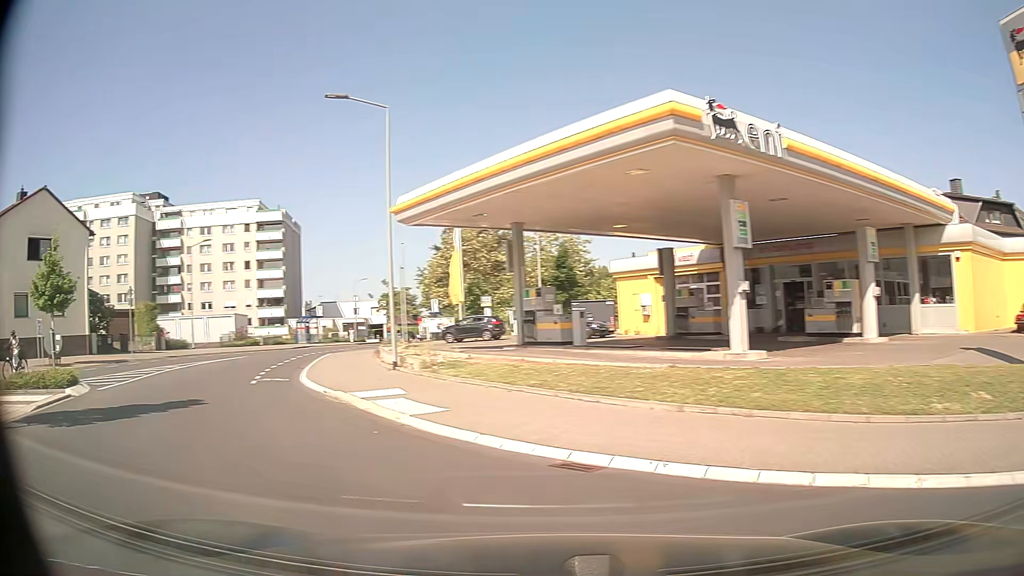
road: tertiary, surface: asphalt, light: Day
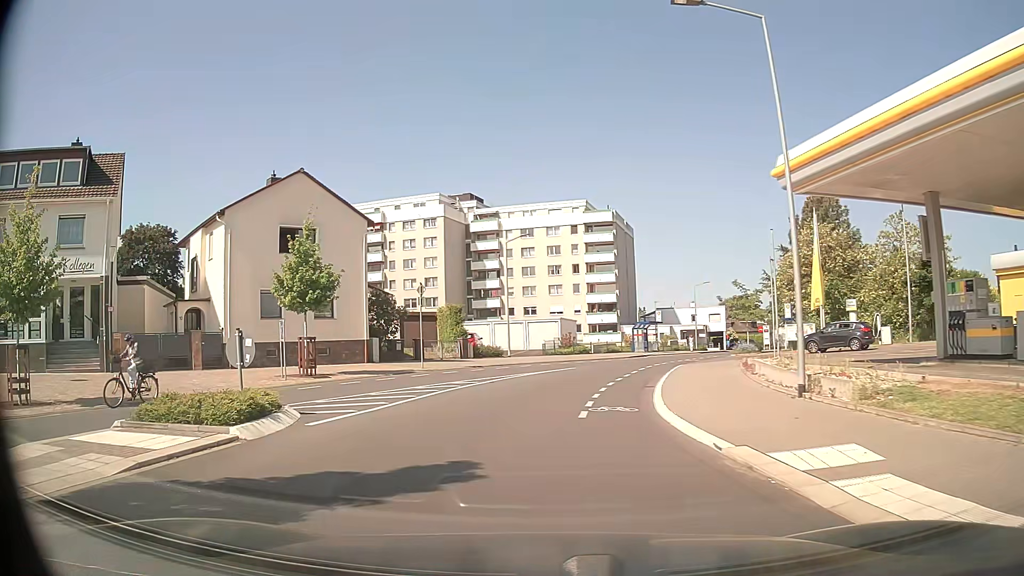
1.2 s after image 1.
(-2.0, +6.1) m; -29°
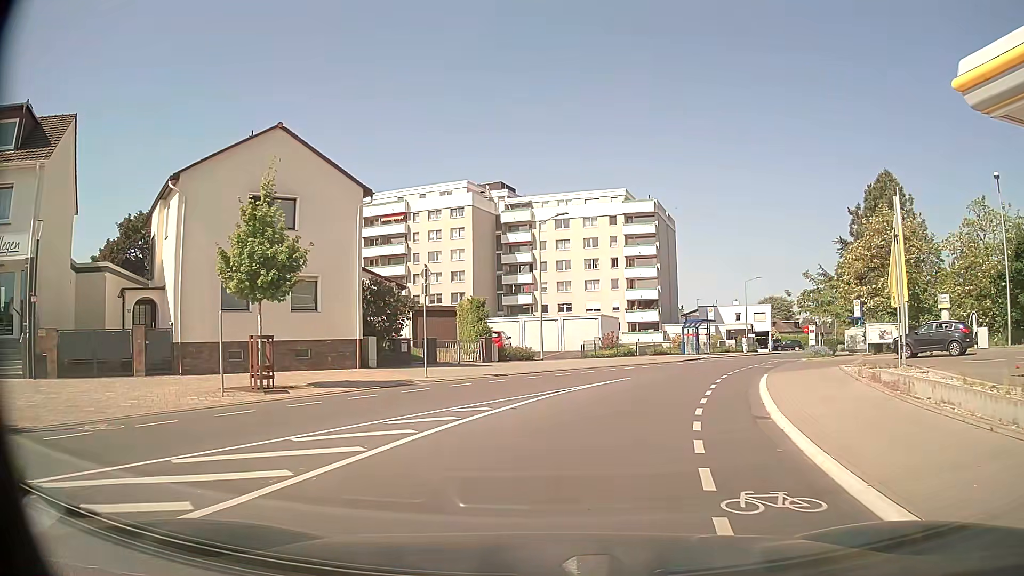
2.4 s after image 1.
(-0.2, +7.1) m; -3°
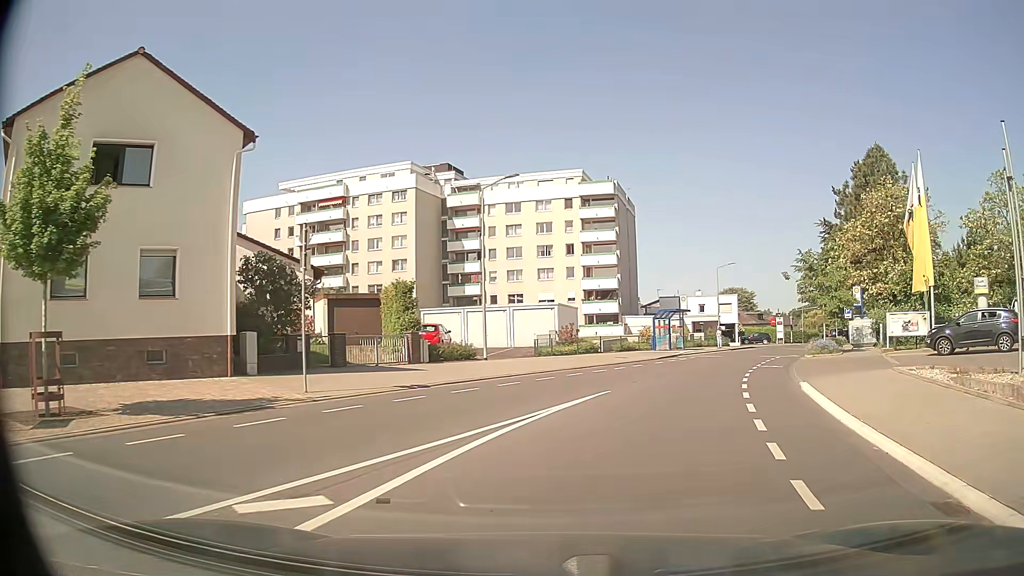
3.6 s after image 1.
(+0.2, +7.2) m; +6°
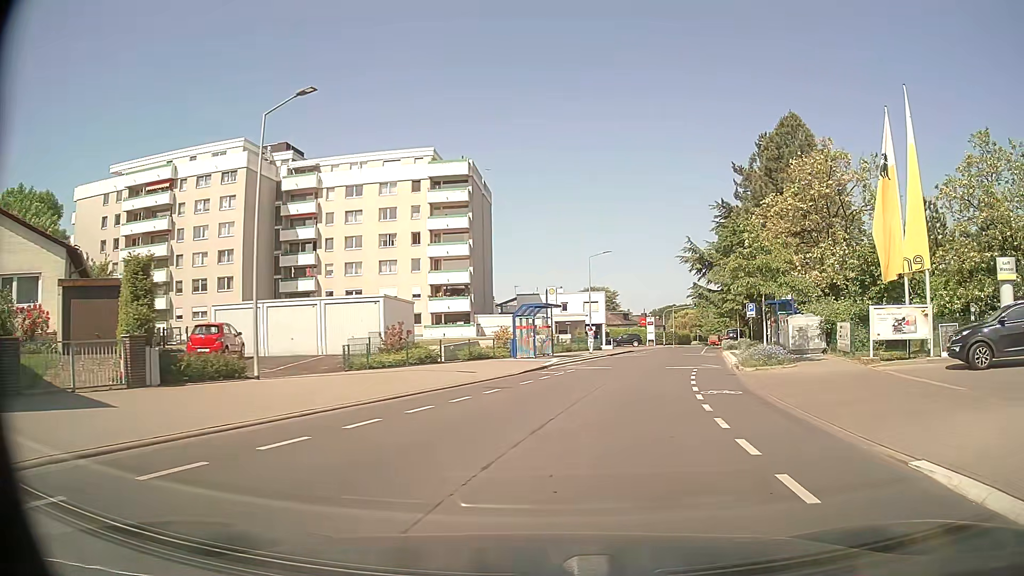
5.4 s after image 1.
(+0.8, +10.3) m; +11°
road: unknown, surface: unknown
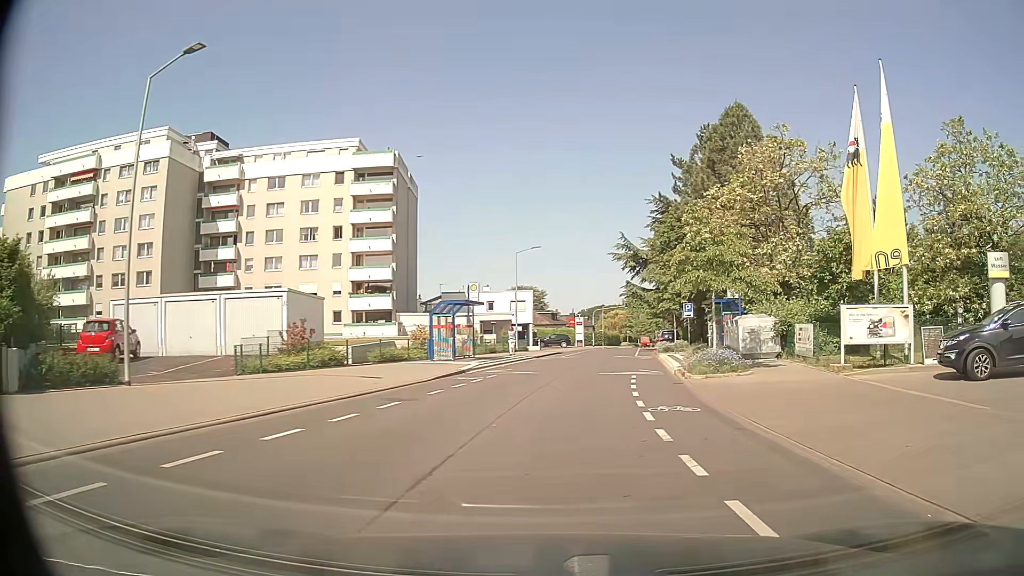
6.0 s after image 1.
(+0.2, +2.9) m; +6°
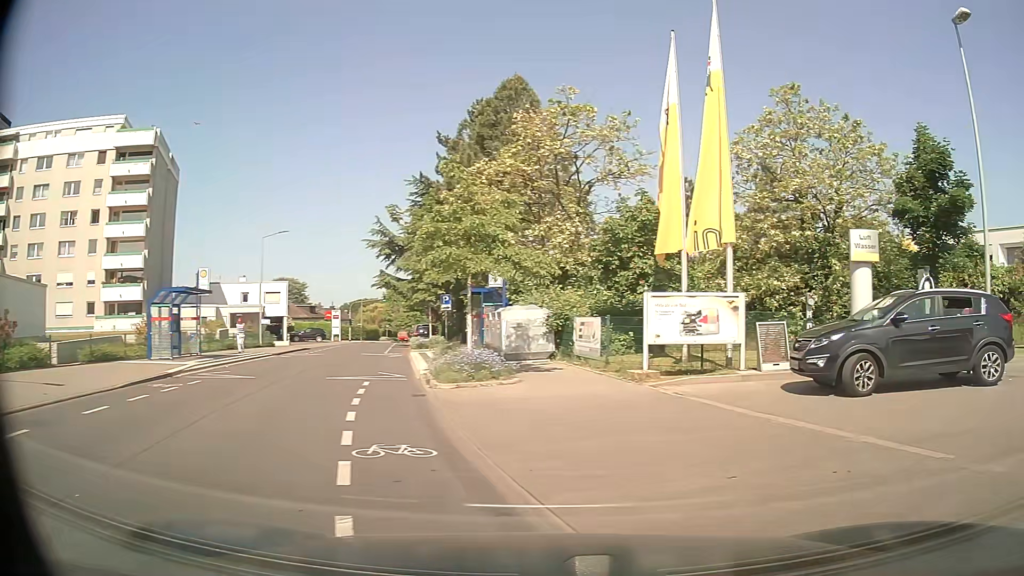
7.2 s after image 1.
(+0.7, +4.4) m; +20°
